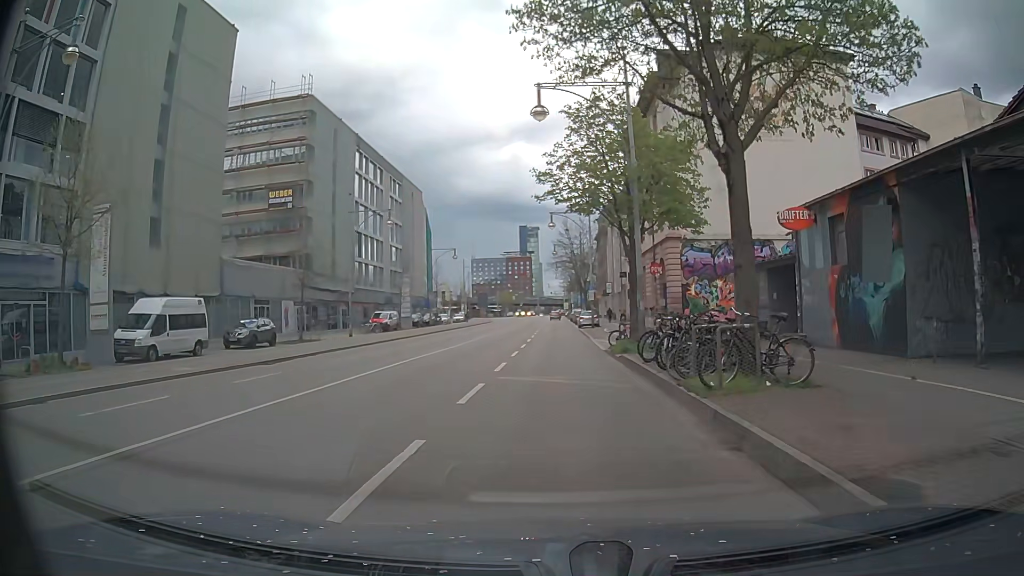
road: primary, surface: asphalt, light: Day
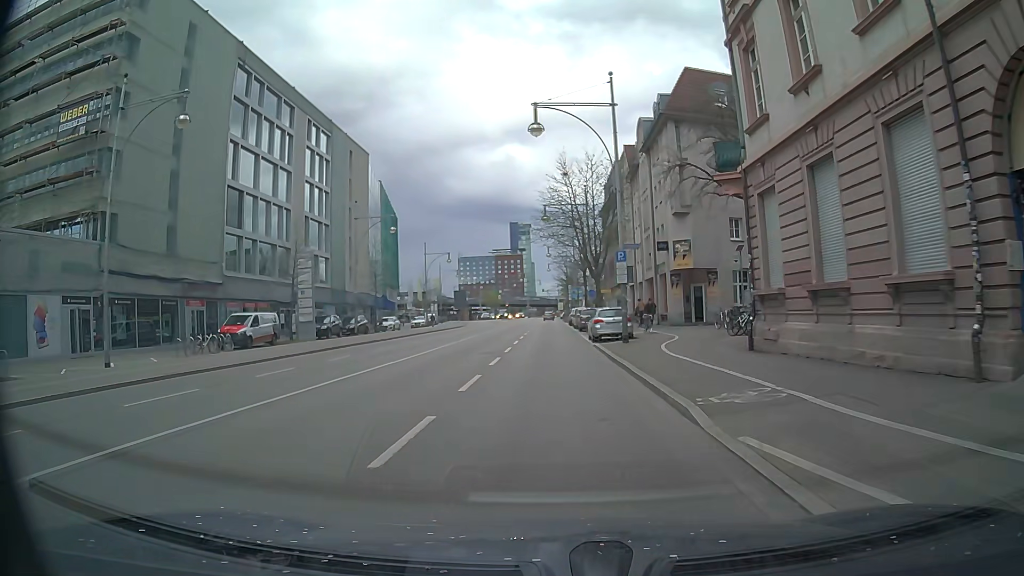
(+0.3, +28.6) m; +1°
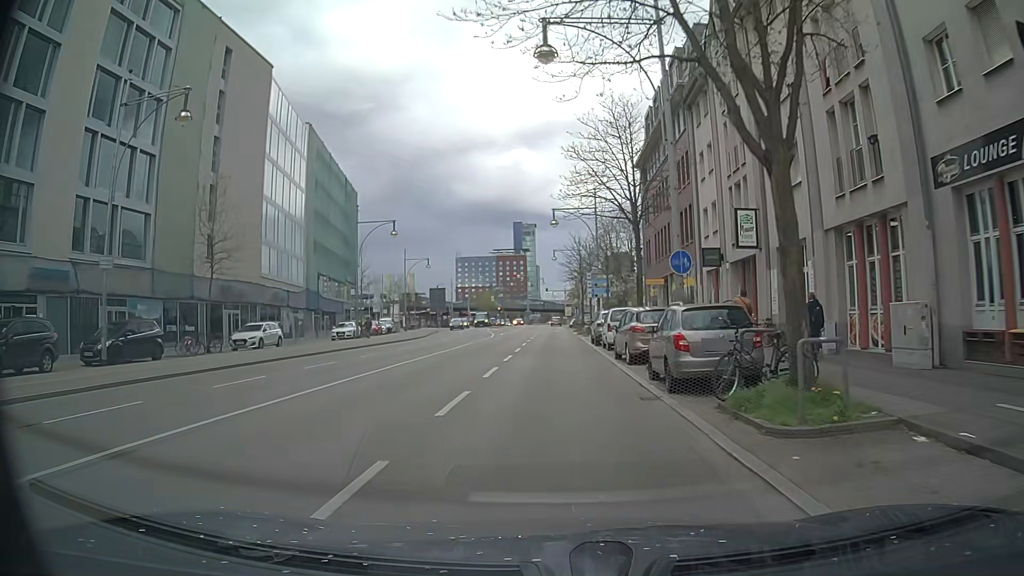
(-0.4, +32.7) m; -1°
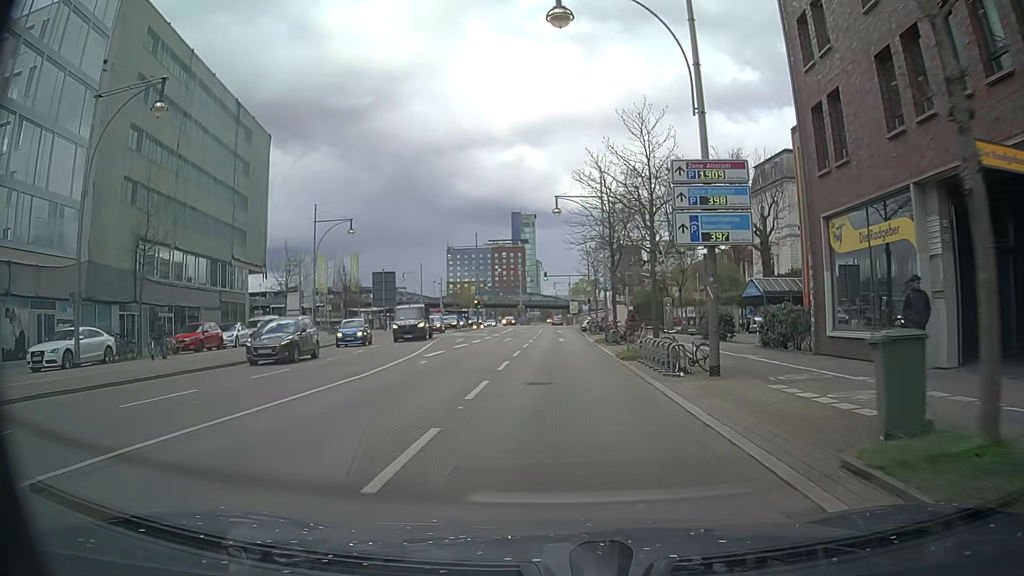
(-0.1, +34.1) m; -2°
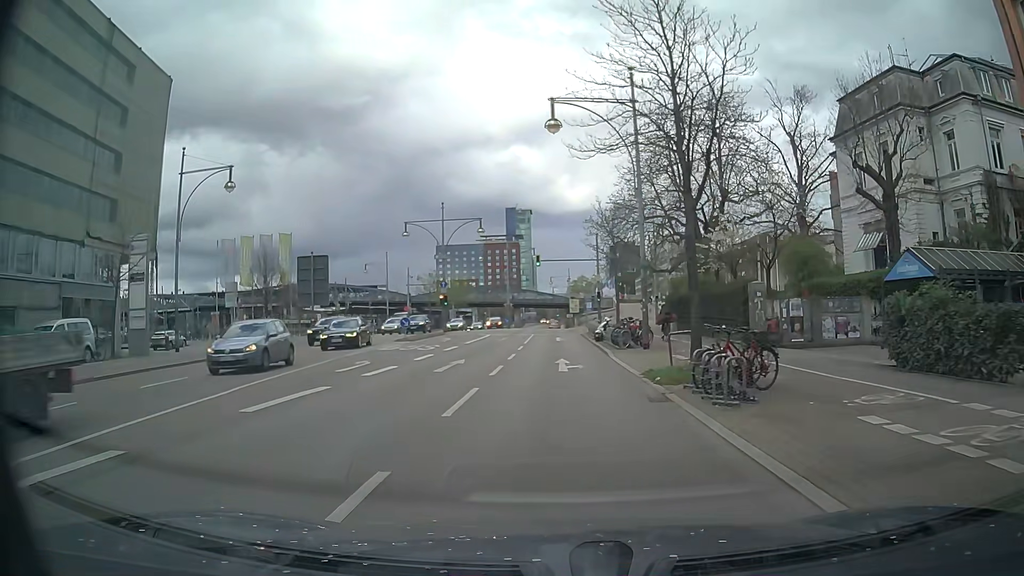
(+0.6, +20.6) m; +1°
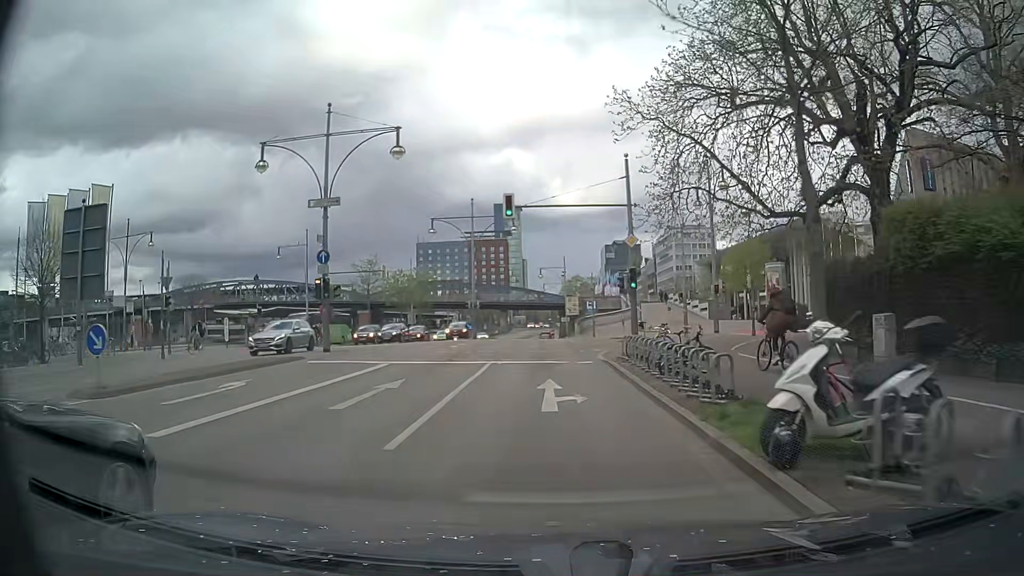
(+0.3, +26.9) m; +1°
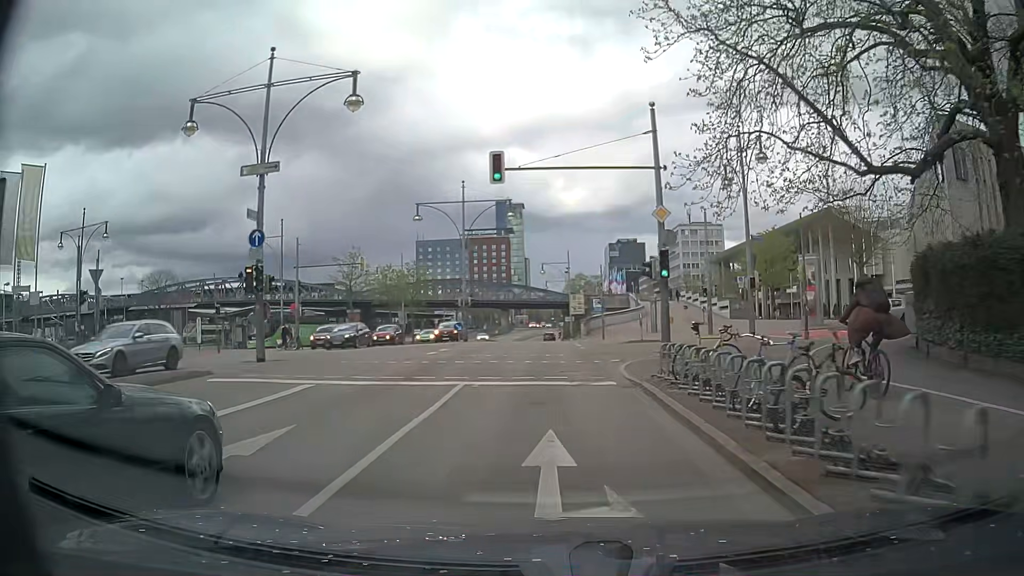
(0.0, +6.7) m; 0°
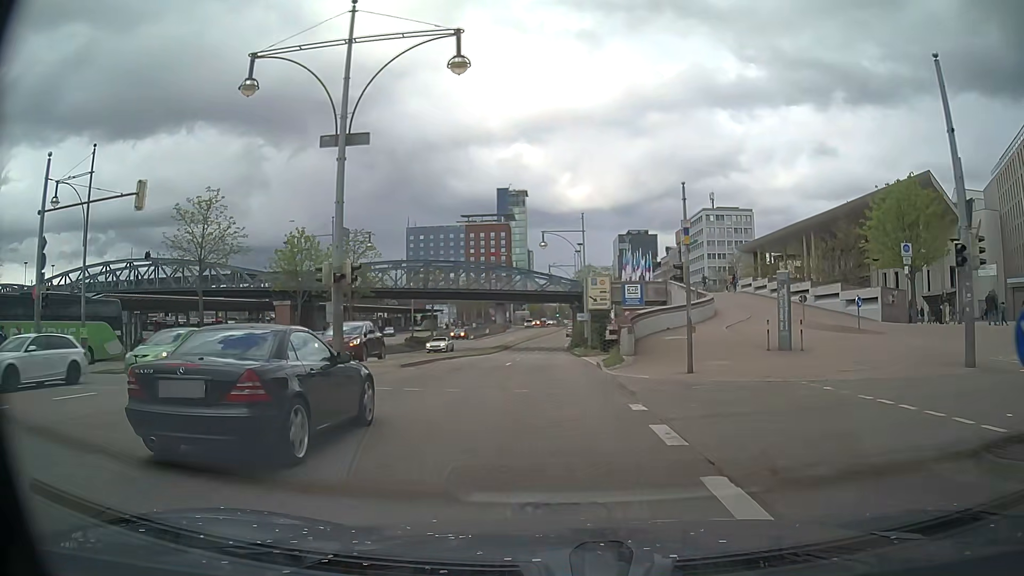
(-0.3, +26.6) m; -1°
(0, +10) (0, +20) (0, +30) (0, +40) (0, +50) (0, +60) (0, +70) (0, +80) (+1, +90) (+2, +100) m
